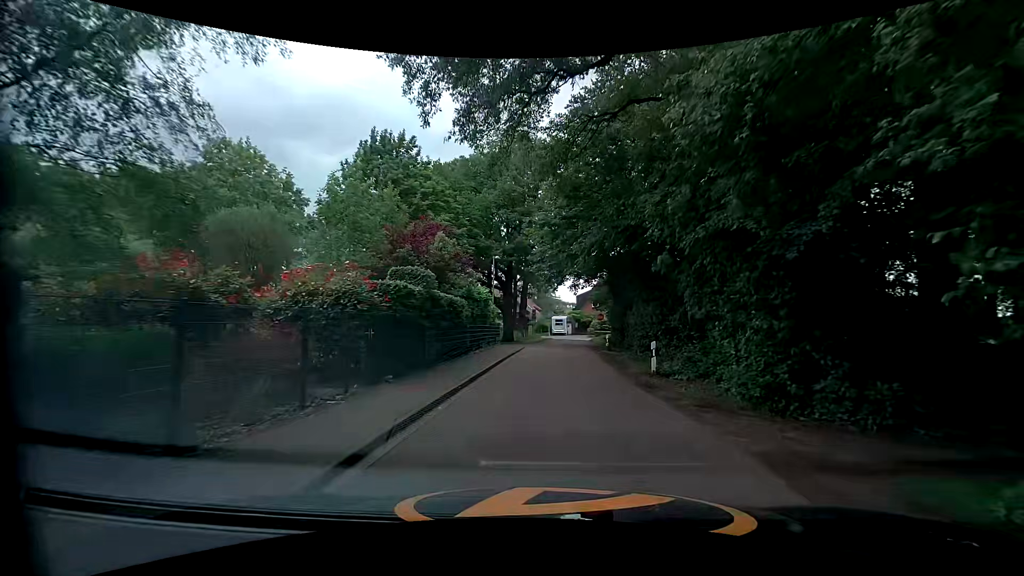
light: Day
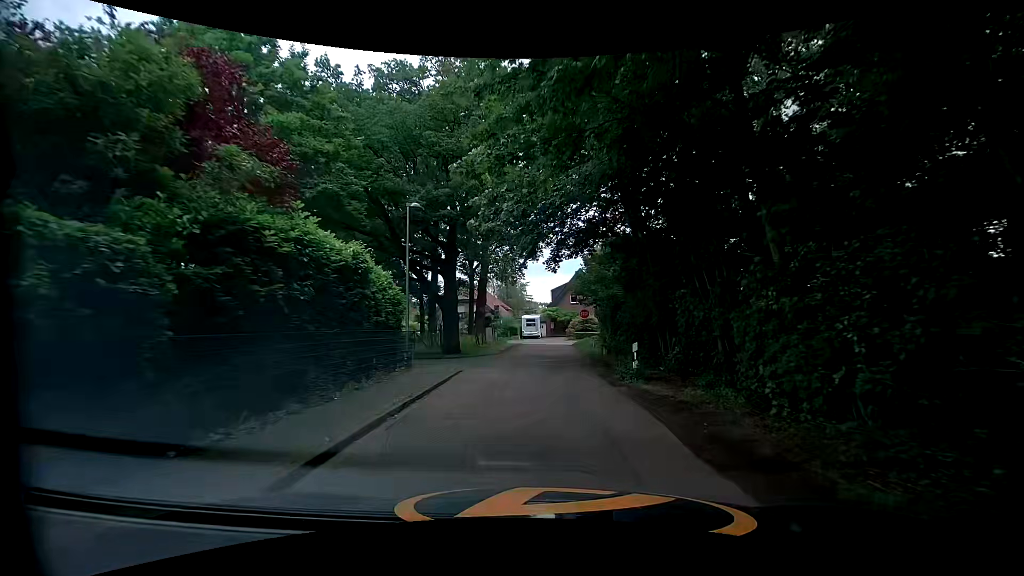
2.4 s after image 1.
(+1.2, +15.4) m; +5°
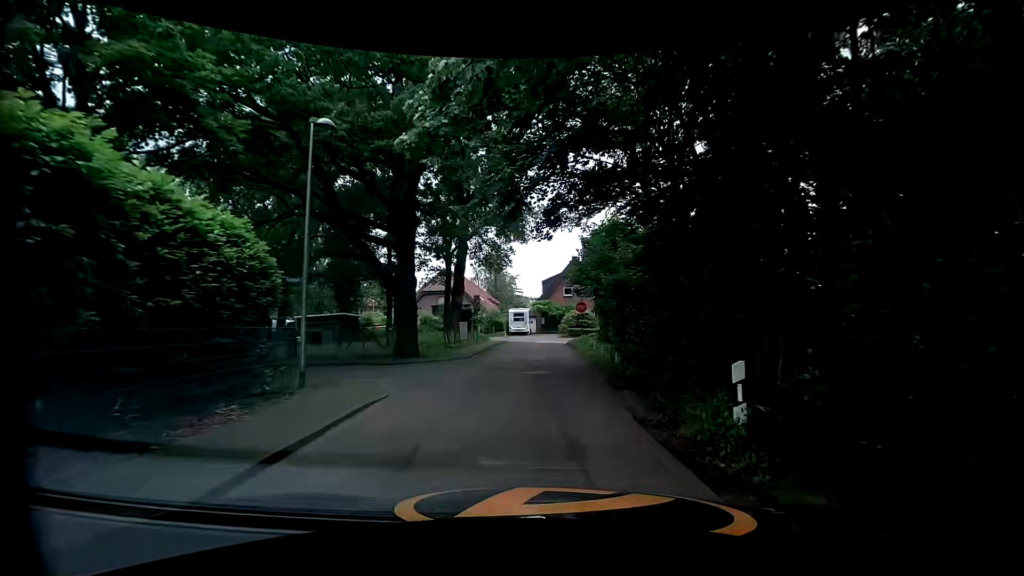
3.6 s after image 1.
(+0.1, +7.2) m; +1°
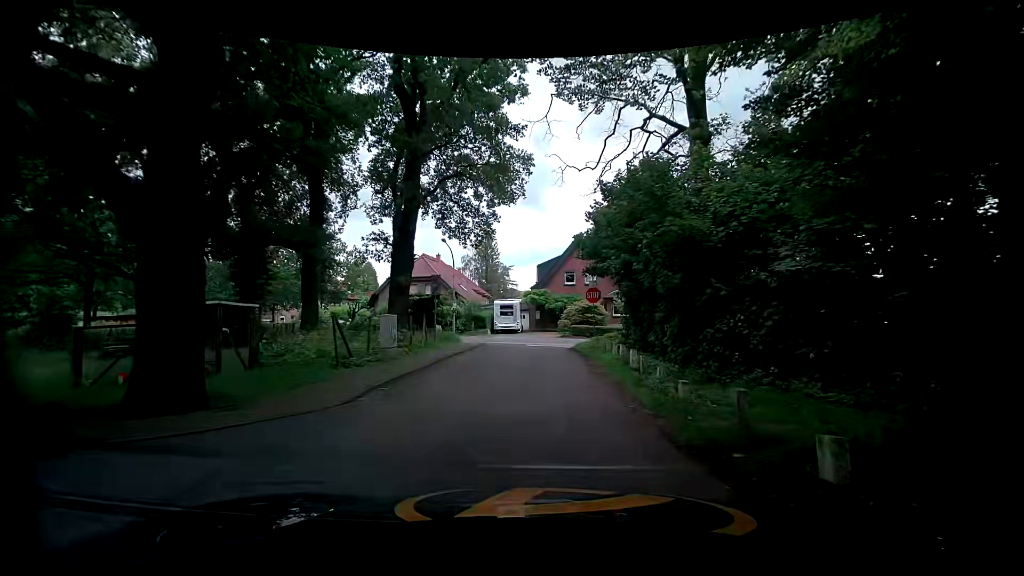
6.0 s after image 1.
(+0.1, +12.8) m; +2°
